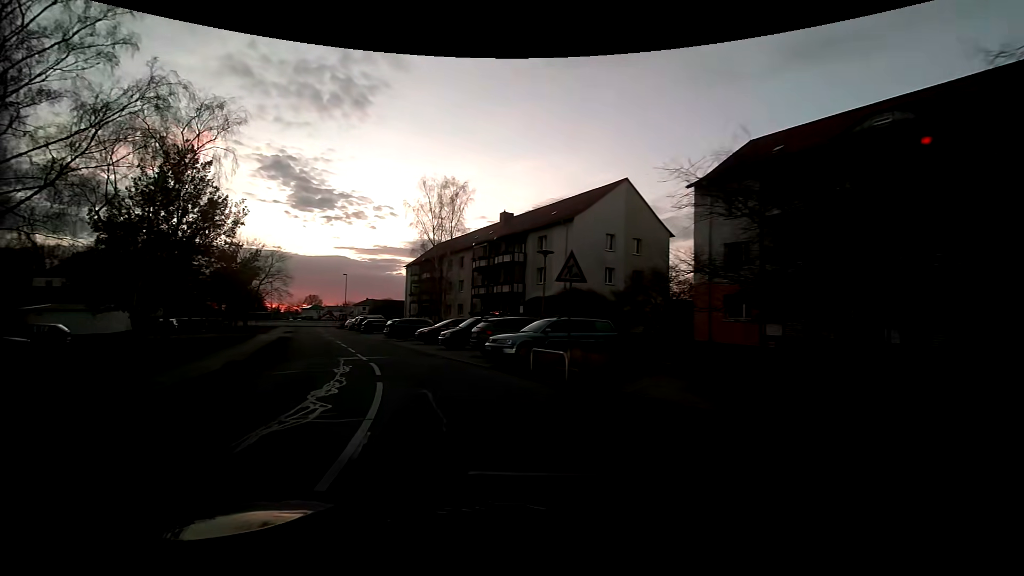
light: Sunrise
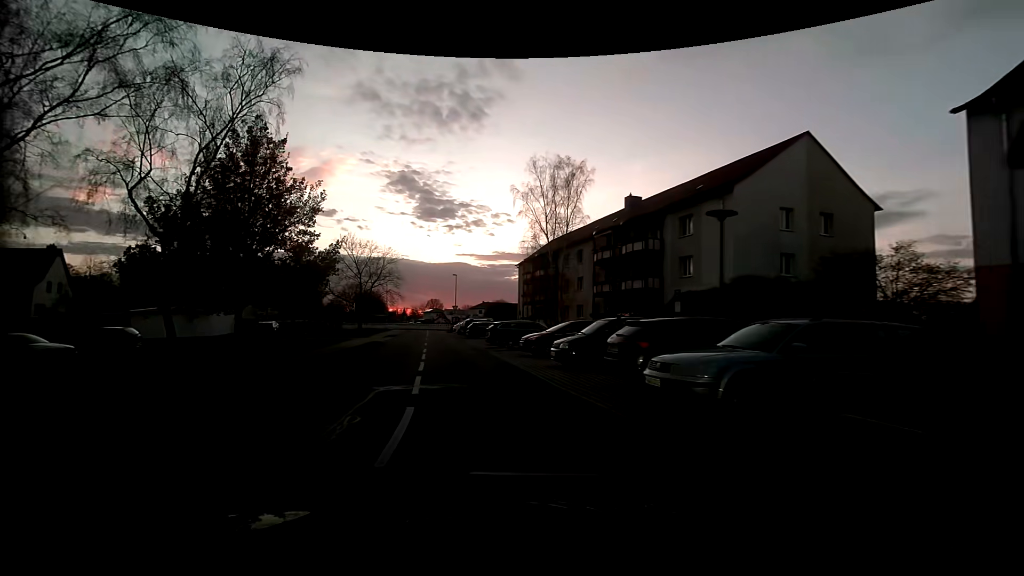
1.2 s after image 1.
(-1.1, +8.3) m; -13°
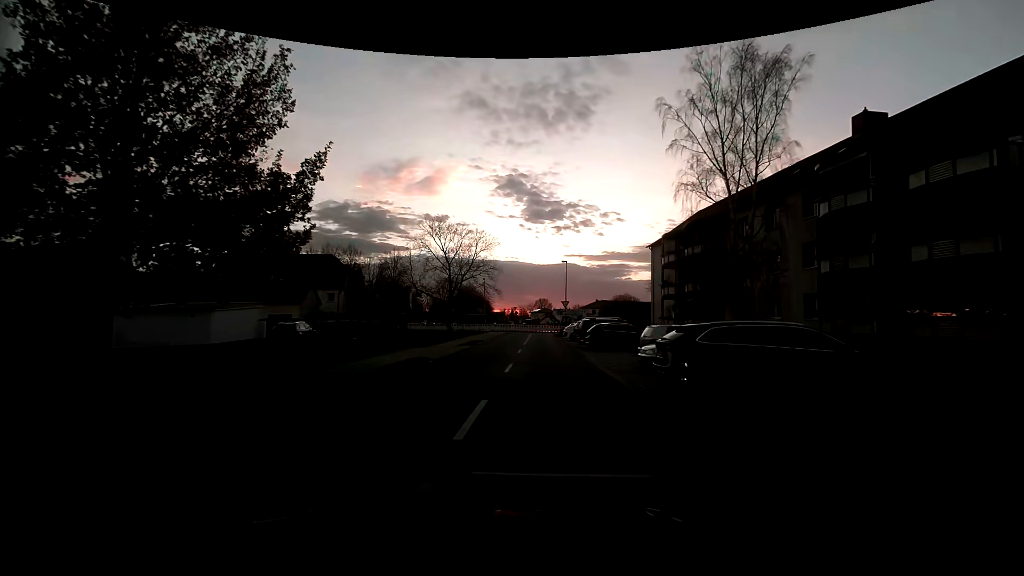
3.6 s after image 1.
(-2.6, +17.0) m; -12°
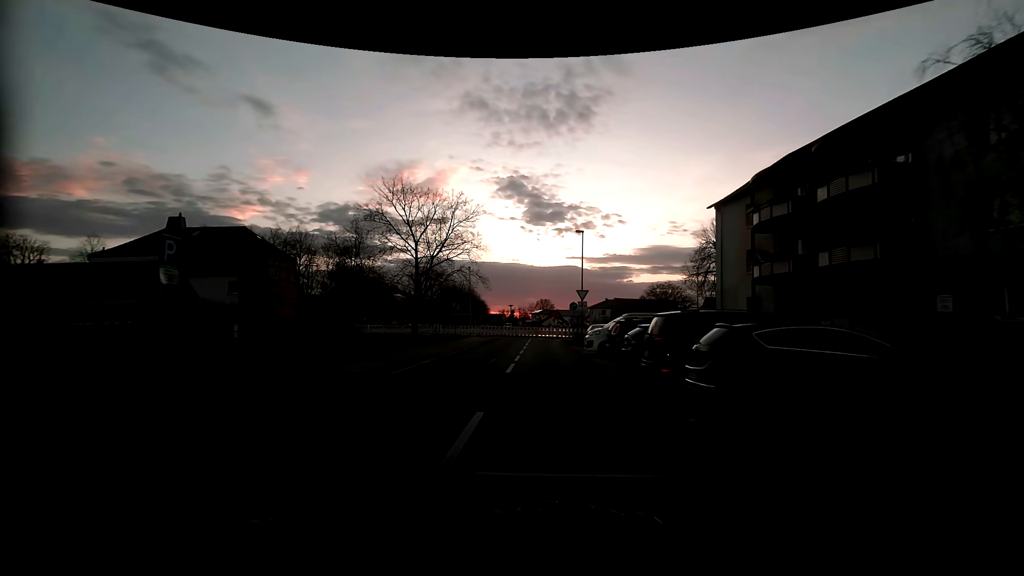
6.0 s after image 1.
(-0.3, +18.9) m; -1°
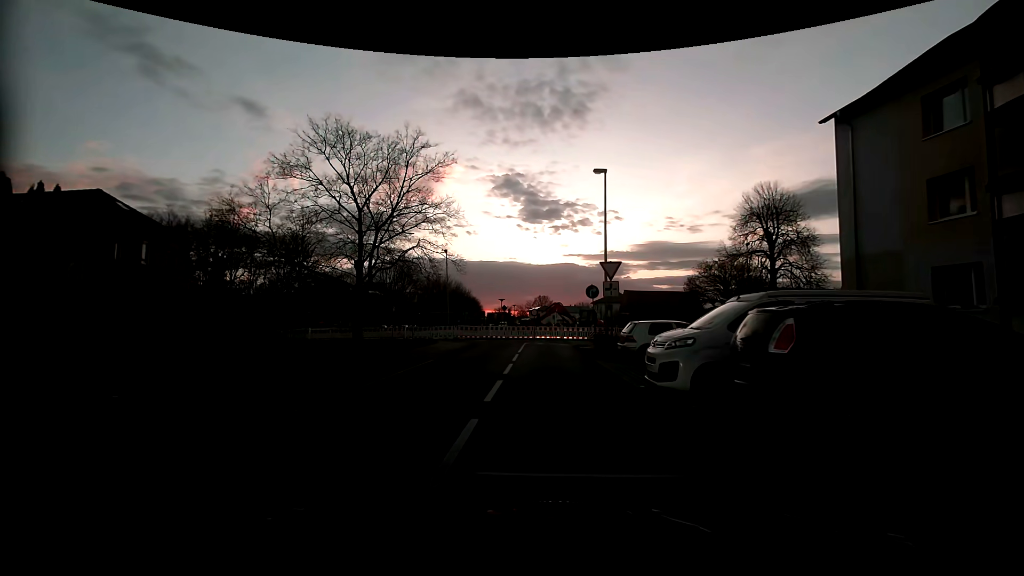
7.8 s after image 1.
(+0.2, +14.0) m; +1°
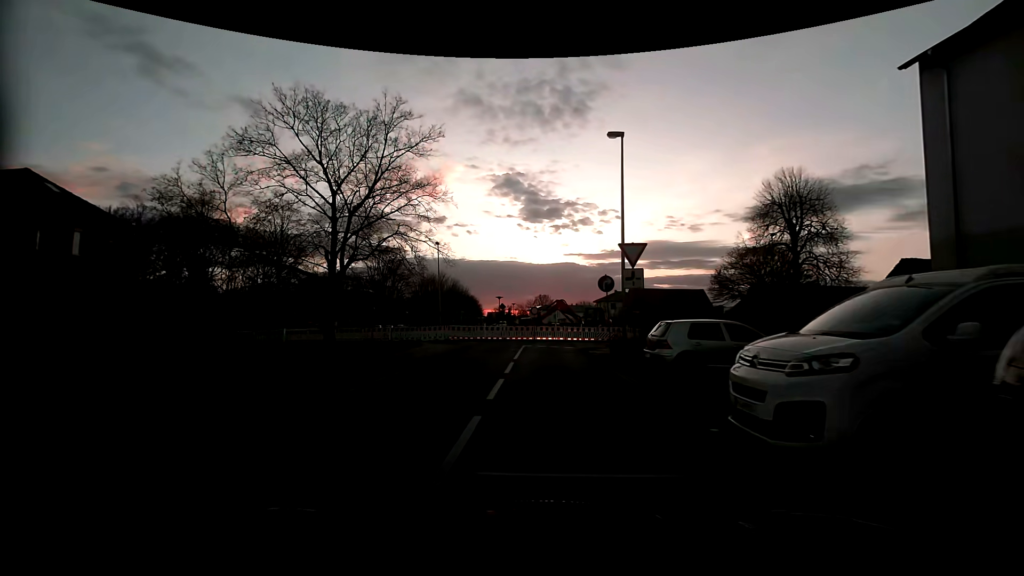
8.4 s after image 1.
(-0.1, +4.3) m; -1°
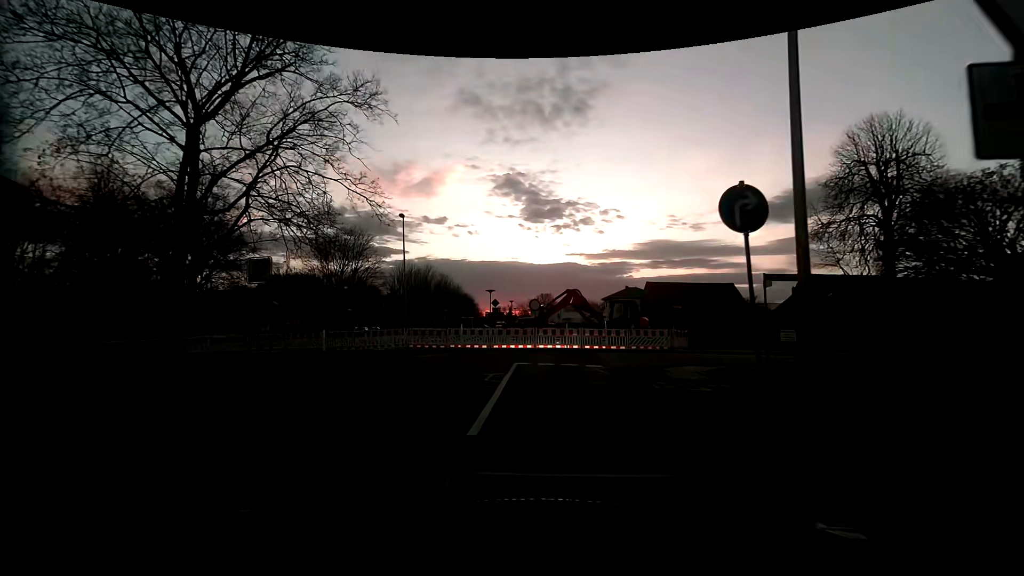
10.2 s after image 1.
(0.0, +11.7) m; 0°
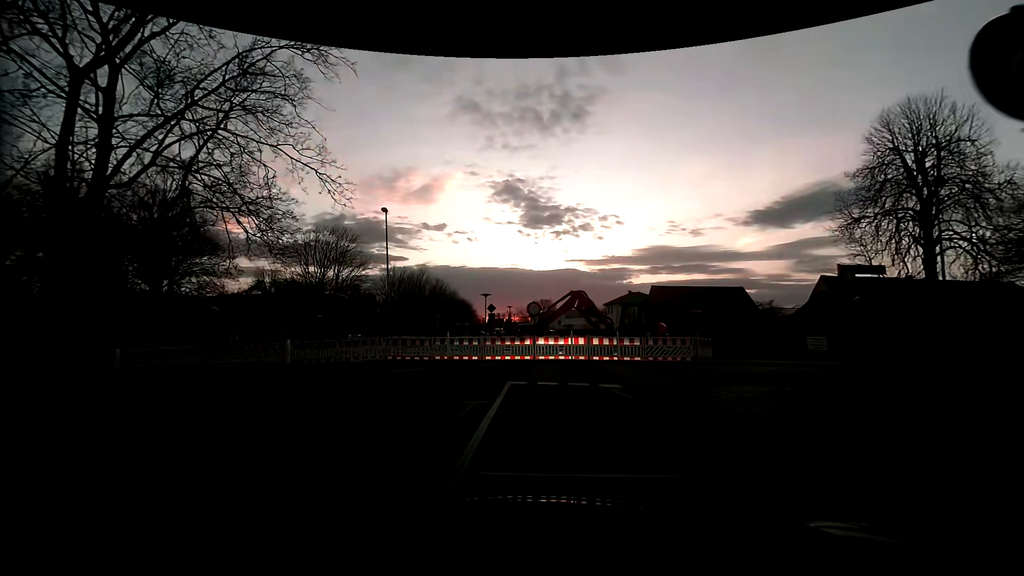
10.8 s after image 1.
(0.0, +3.5) m; 0°
(0, +10) (+5, +18) (+15, +18) (+25, +17) (+35, +16) (+45, +14) (+55, +13) (+64, +11) (+74, +10) (+84, +9) m
